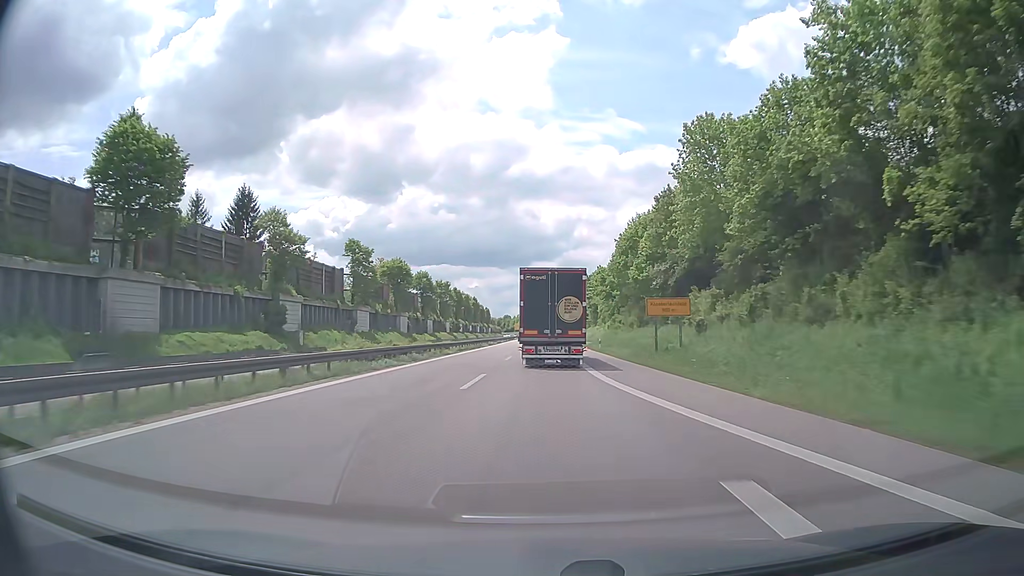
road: trunk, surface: asphalt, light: Day
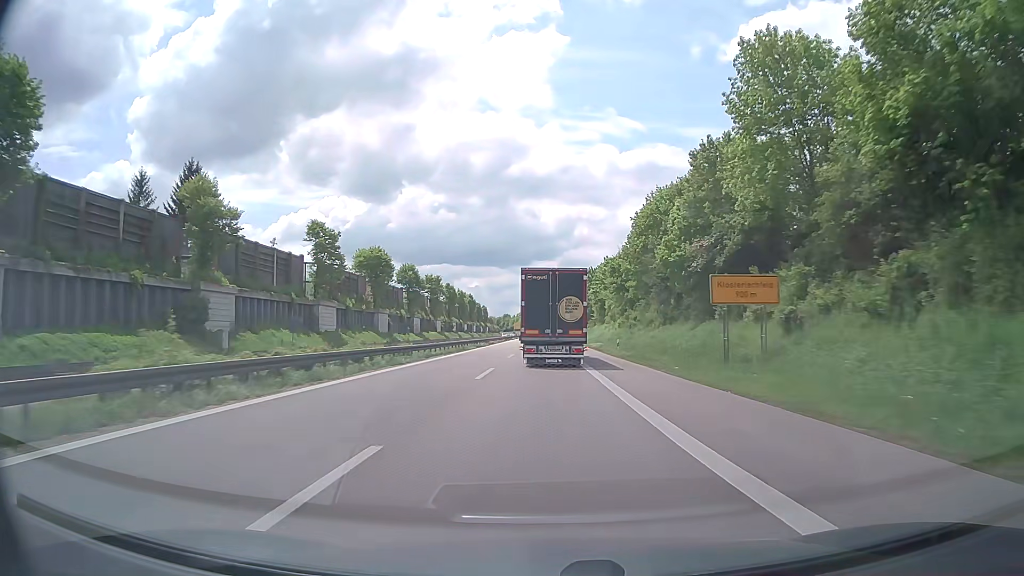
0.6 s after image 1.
(0.0, +14.5) m; 0°
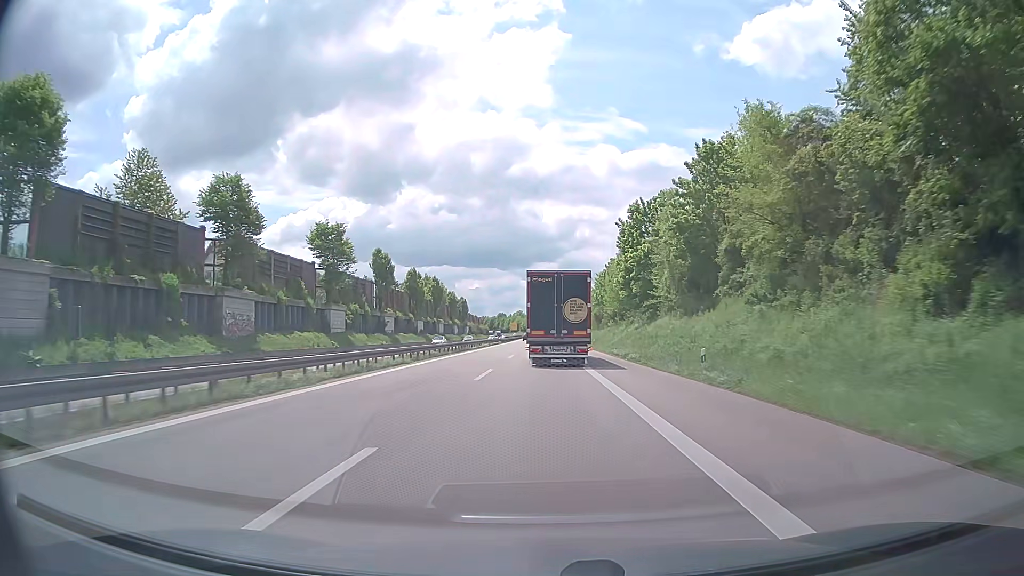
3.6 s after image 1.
(-0.4, +72.5) m; 0°
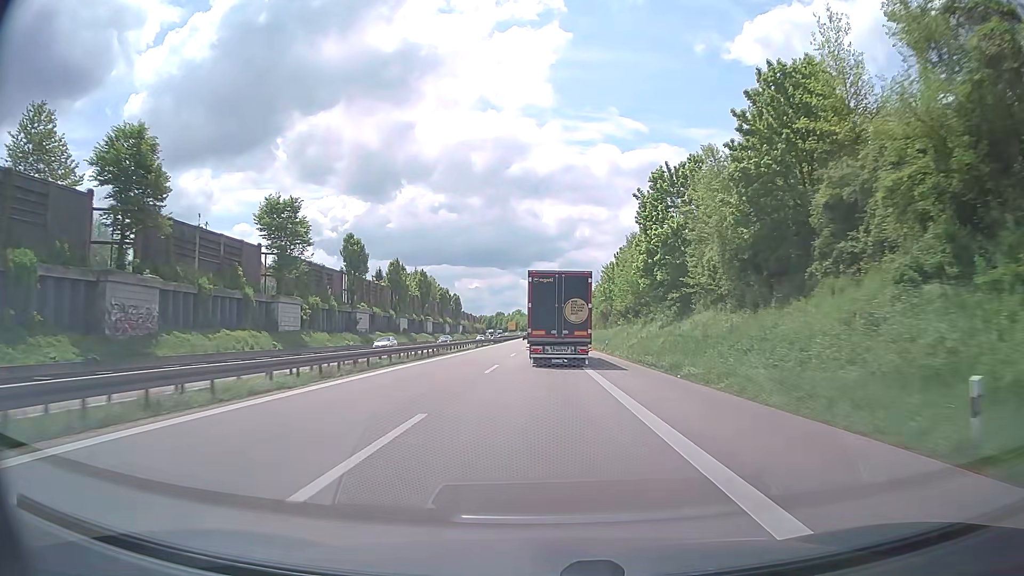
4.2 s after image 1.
(0.0, +14.6) m; 0°
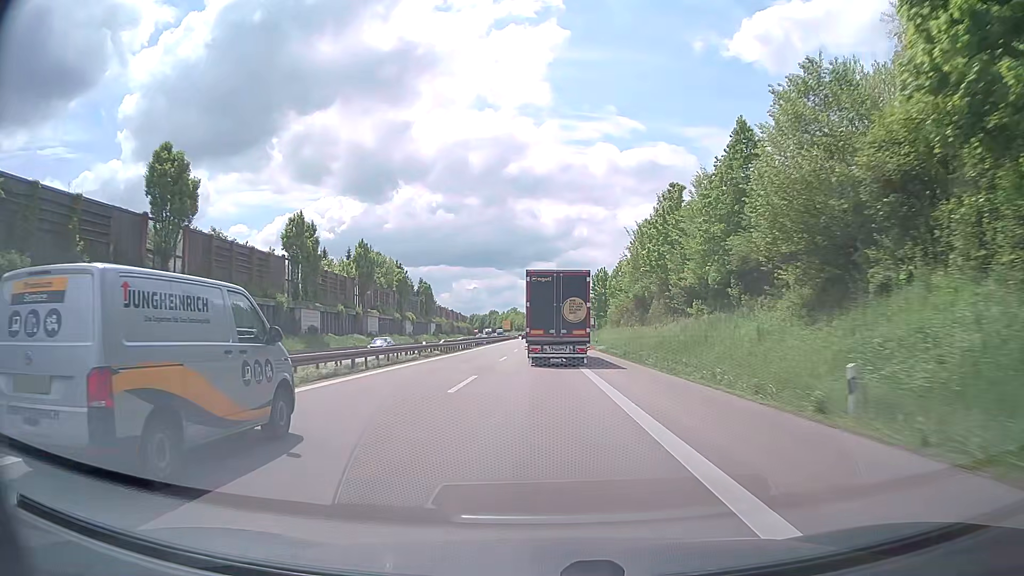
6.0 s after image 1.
(+0.1, +44.1) m; 0°
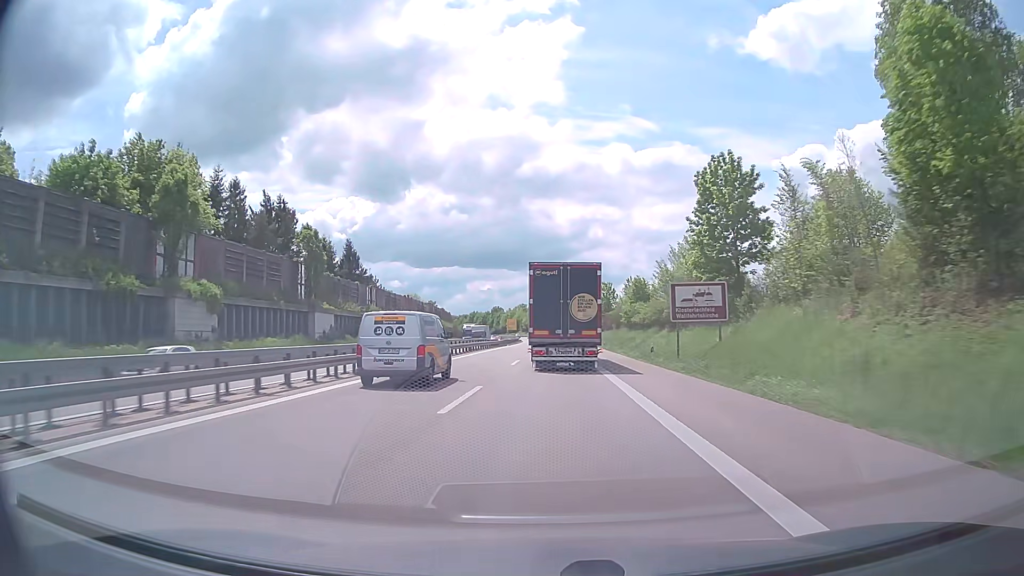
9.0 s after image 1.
(-0.4, +76.6) m; -1°
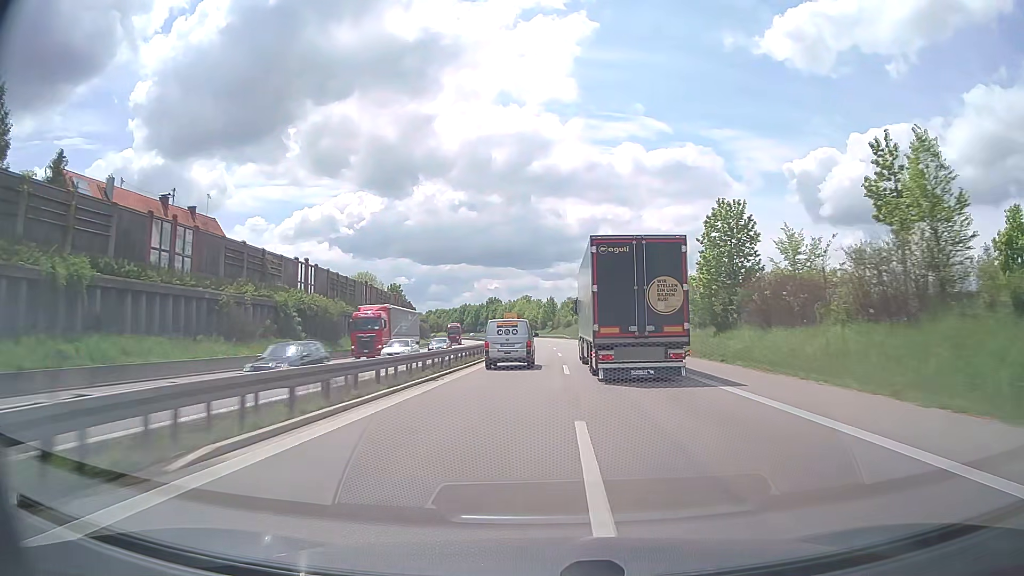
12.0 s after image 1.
(-1.0, +79.7) m; -1°
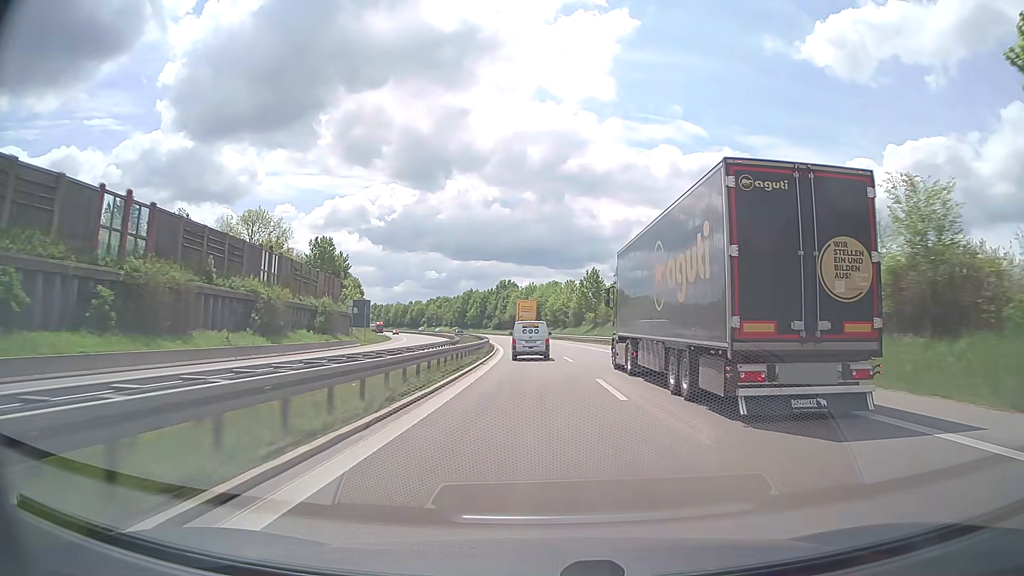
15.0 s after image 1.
(-0.8, +81.3) m; -2°
(0, +10) (0, +20) (-1, +30) (-1, +40) (-1, +50) (-2, +60) (-3, +70) (-4, +80) (-5, +90) (-6, +100) m
